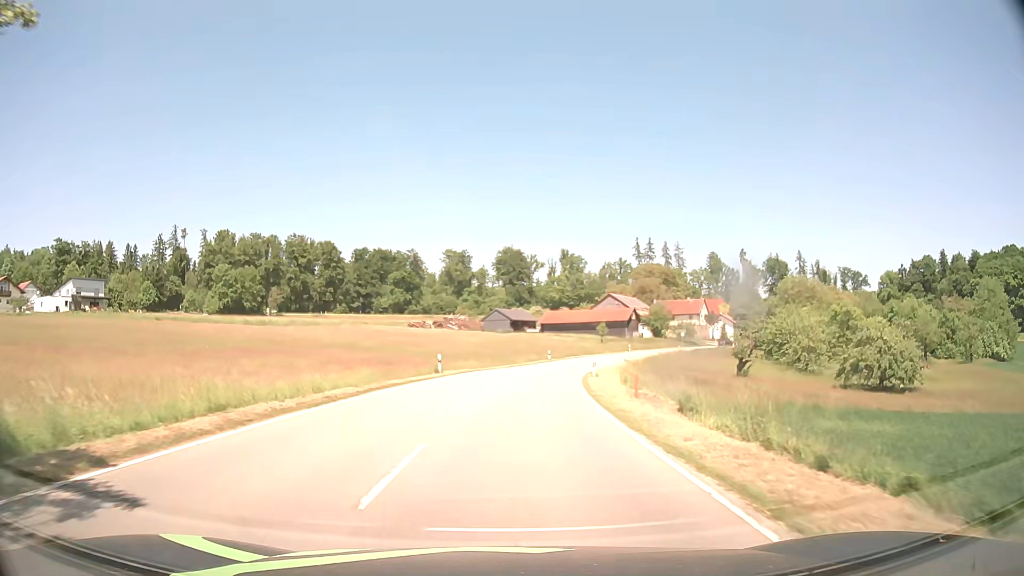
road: tertiary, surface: asphalt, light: Day
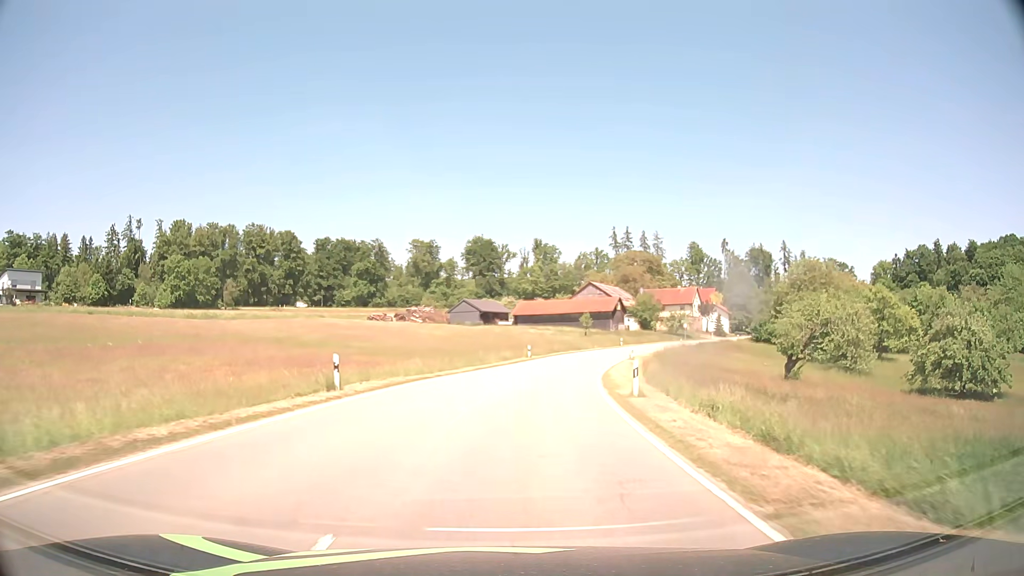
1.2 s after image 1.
(+0.3, +16.9) m; +2°
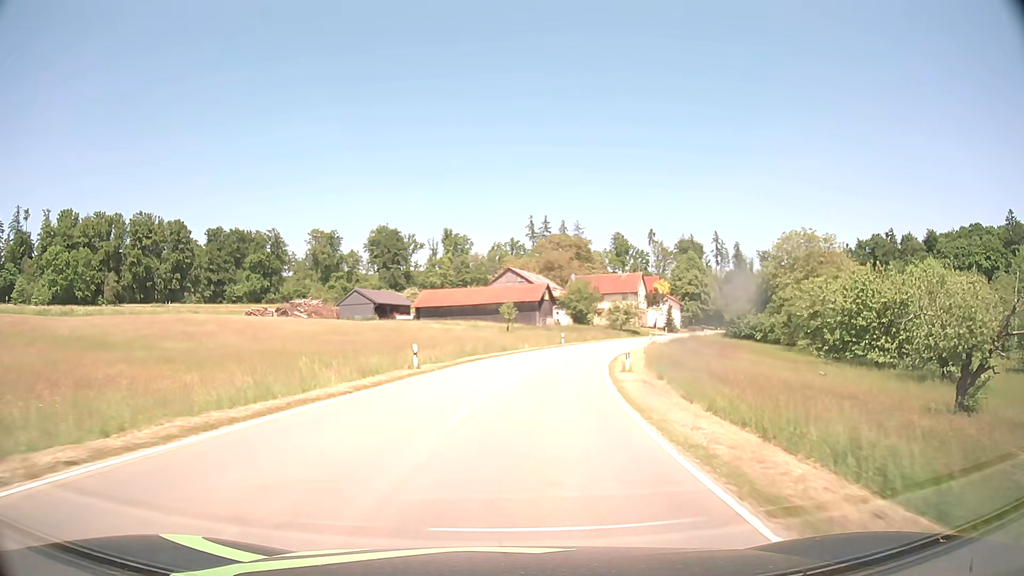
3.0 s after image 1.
(+1.7, +26.7) m; +8°
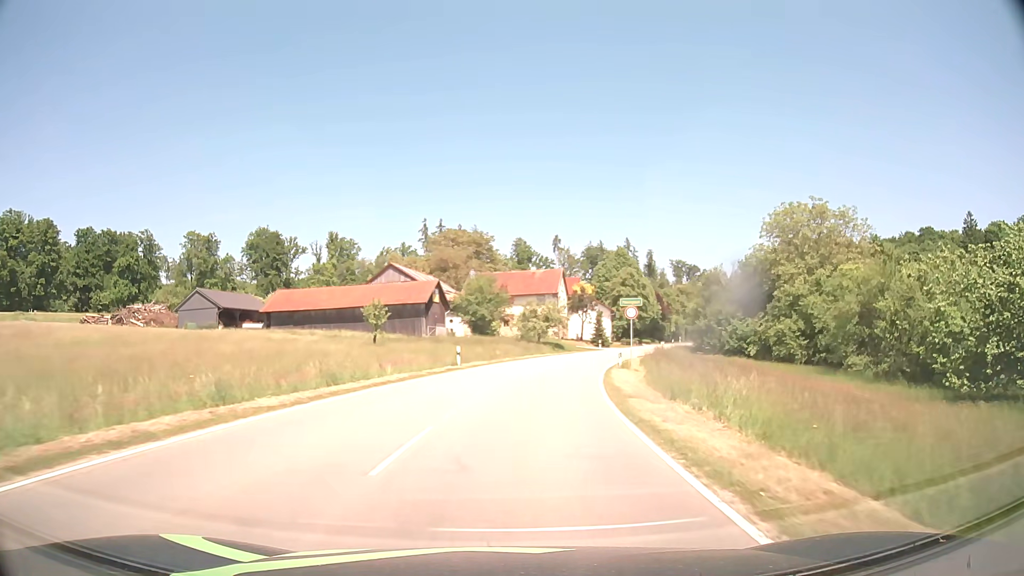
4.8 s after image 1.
(+2.0, +27.1) m; +8°
(0, +10) (+1, +20) (+3, +30) (+5, +40) (+7, +49) (+10, +59) (+14, +68) (+18, +77) (+22, +86) (+26, +95) m
